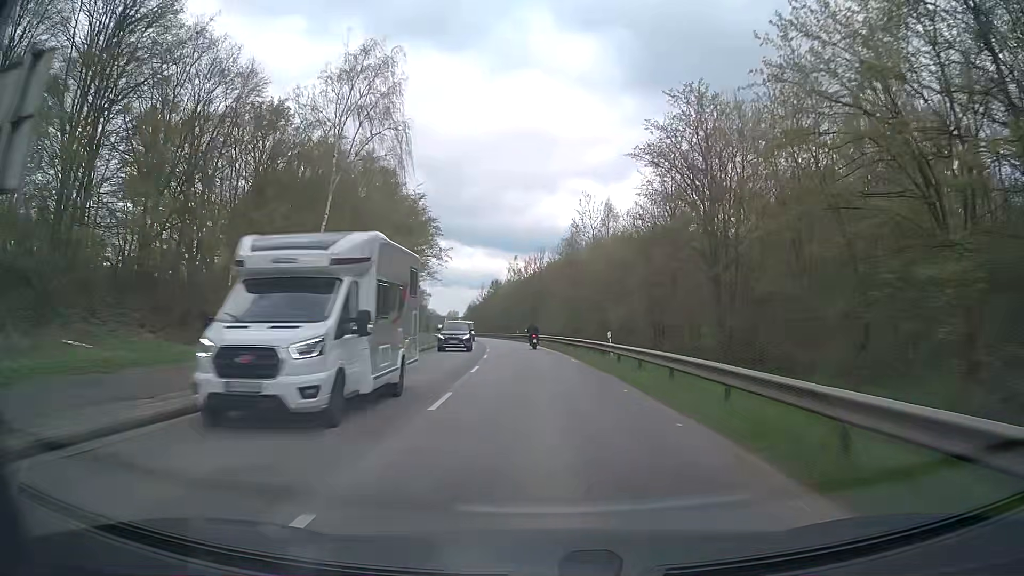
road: secondary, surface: asphalt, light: Day
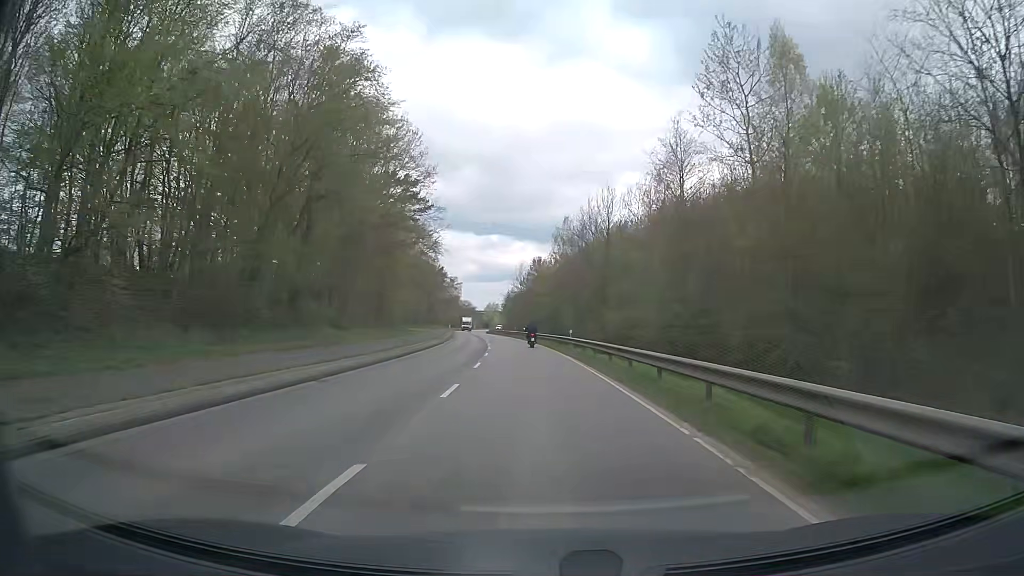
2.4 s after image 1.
(-1.3, +43.5) m; -4°
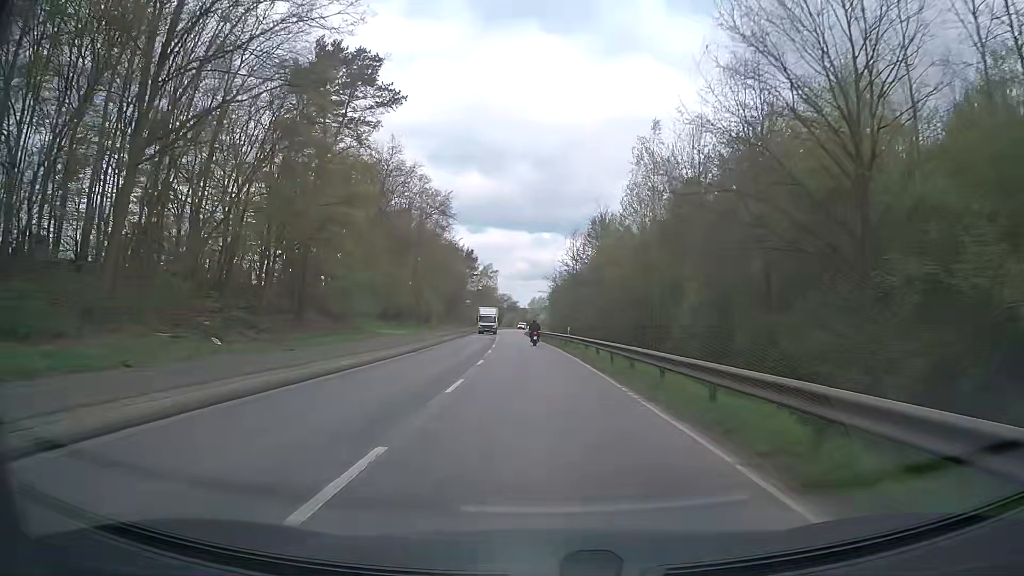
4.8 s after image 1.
(-1.7, +44.4) m; -4°
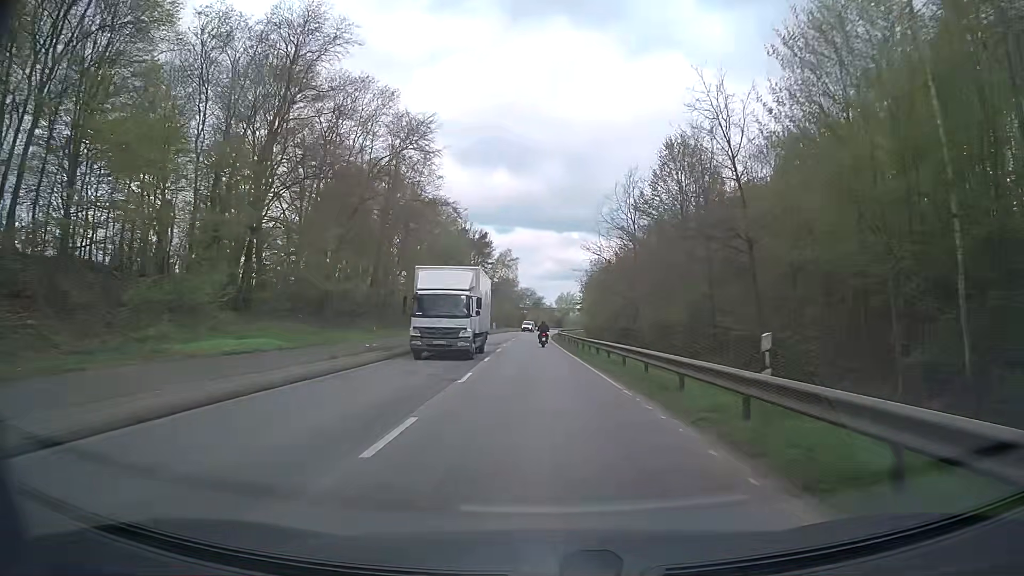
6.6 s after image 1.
(-1.1, +33.8) m; -3°
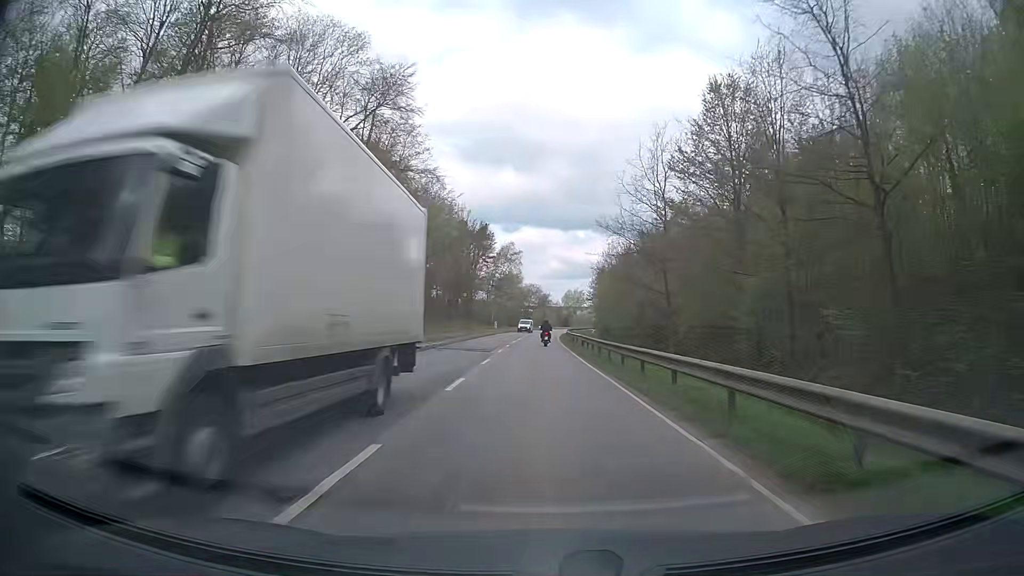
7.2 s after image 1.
(-0.1, +11.3) m; -1°
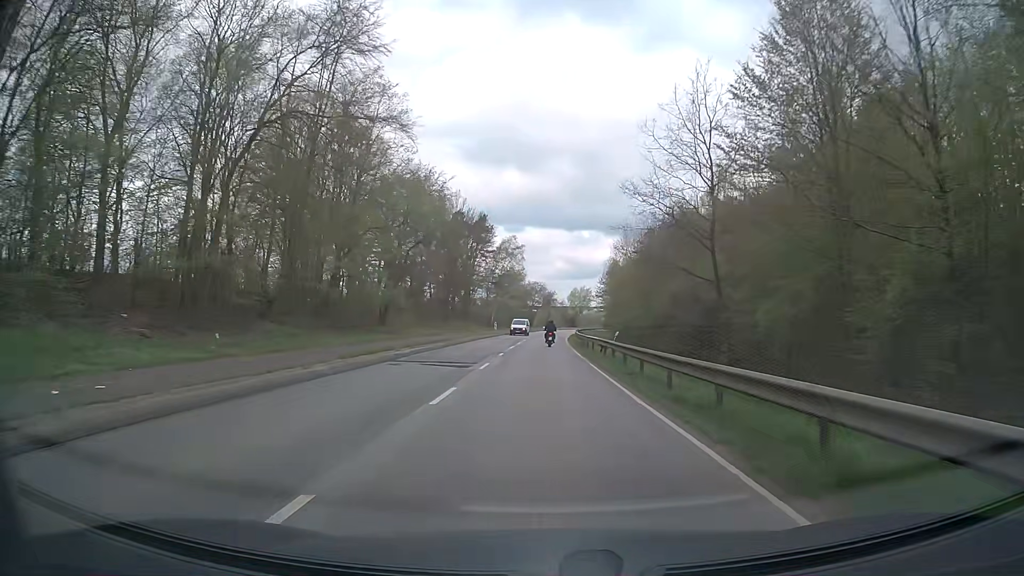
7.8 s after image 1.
(-0.1, +11.3) m; 0°
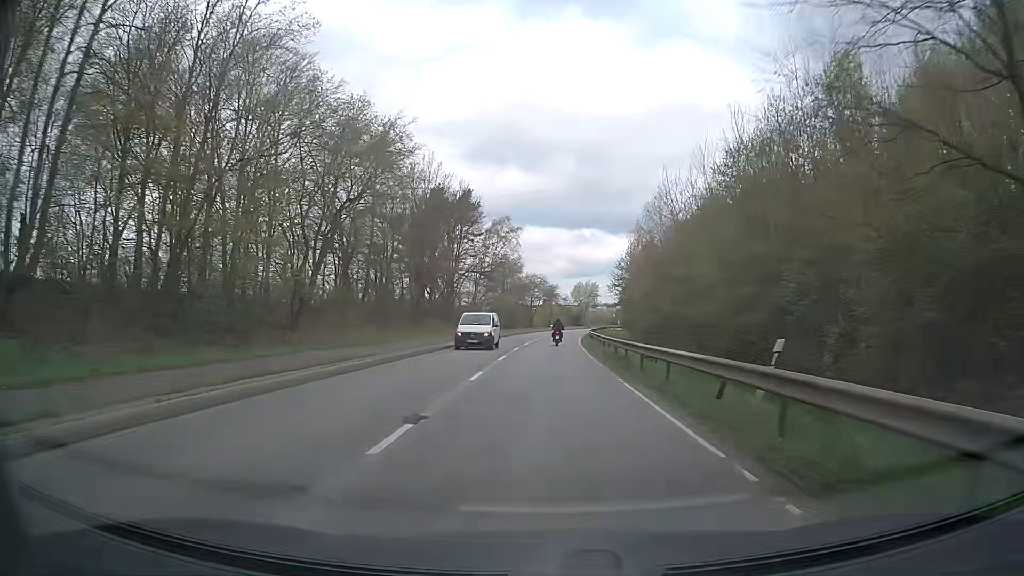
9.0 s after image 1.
(-0.2, +22.4) m; -1°
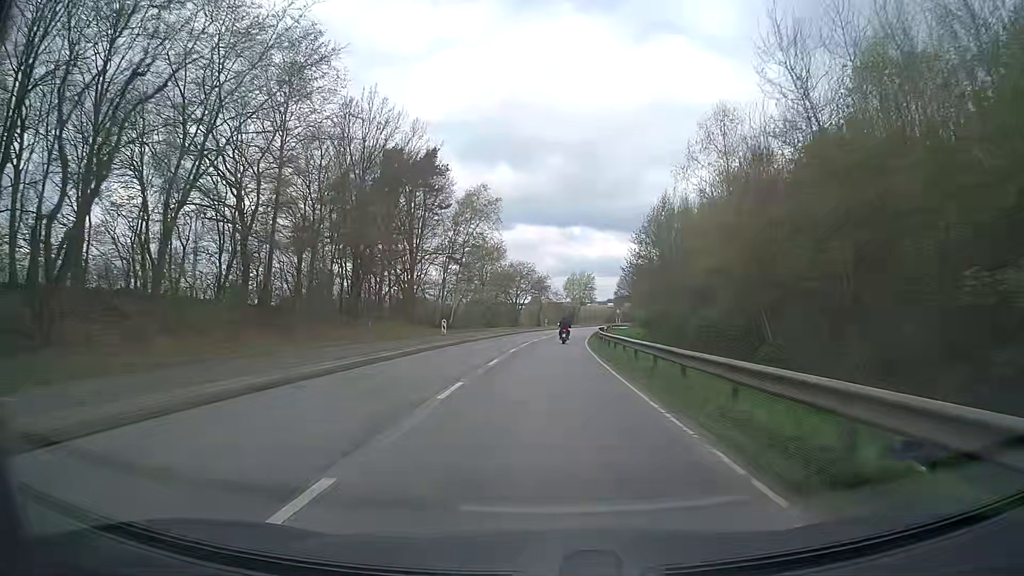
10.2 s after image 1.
(+0.2, +22.2) m; +1°
(0, +10) (0, +20) (+1, +30) (+1, +40) (+2, +50) (+2, +60) (+4, +70) (+5, +80) (+6, +90) (+8, +99) m
